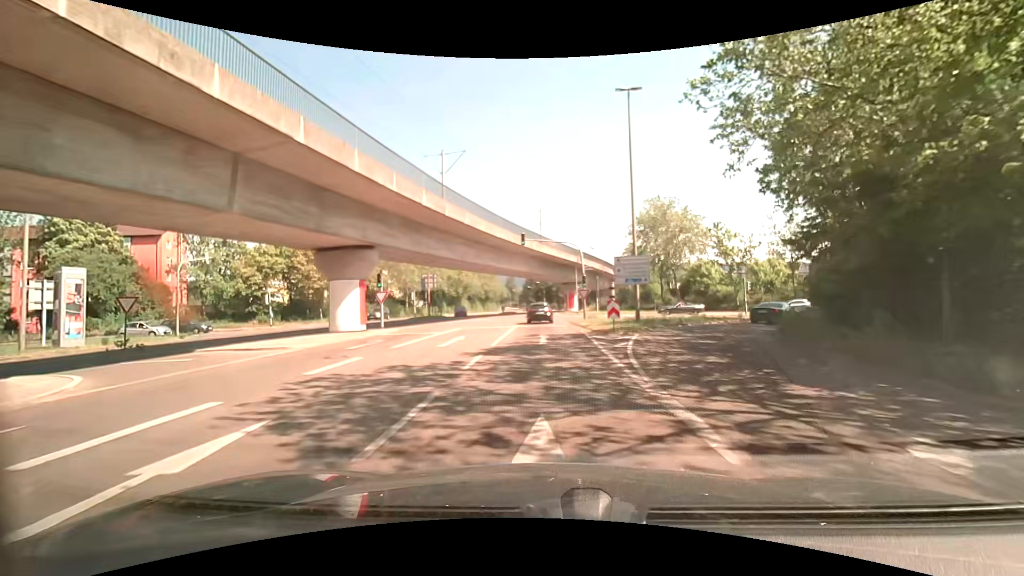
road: tertiary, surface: asphalt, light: Day
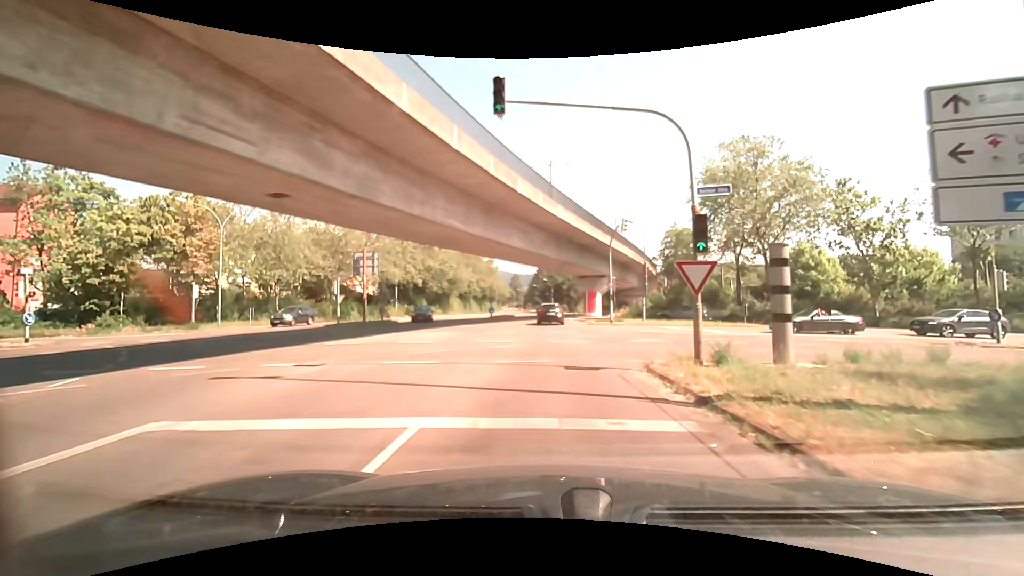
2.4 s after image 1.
(-0.2, +24.4) m; -1°
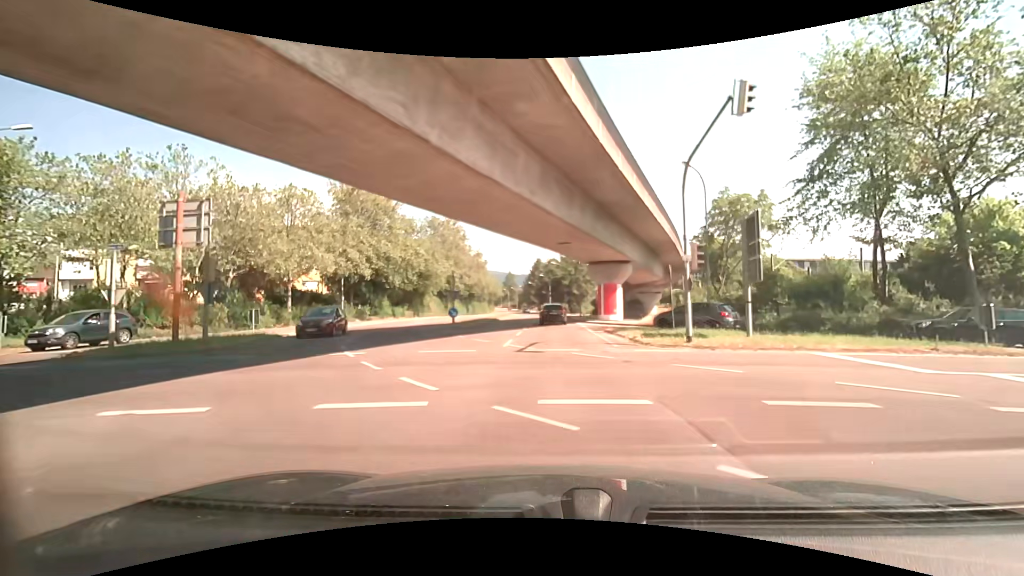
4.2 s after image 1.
(+0.2, +19.0) m; +1°
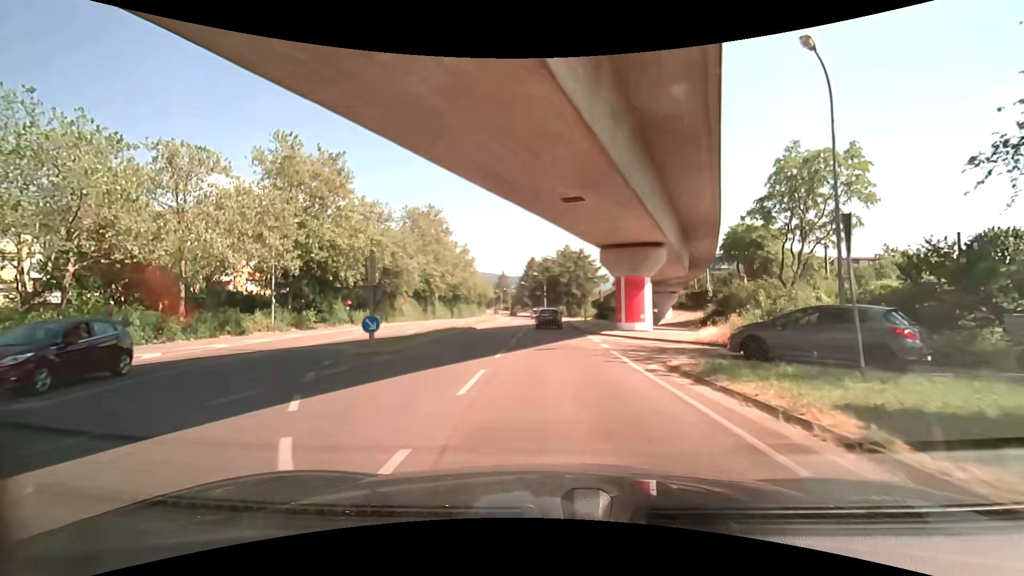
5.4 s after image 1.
(+0.1, +13.3) m; +1°
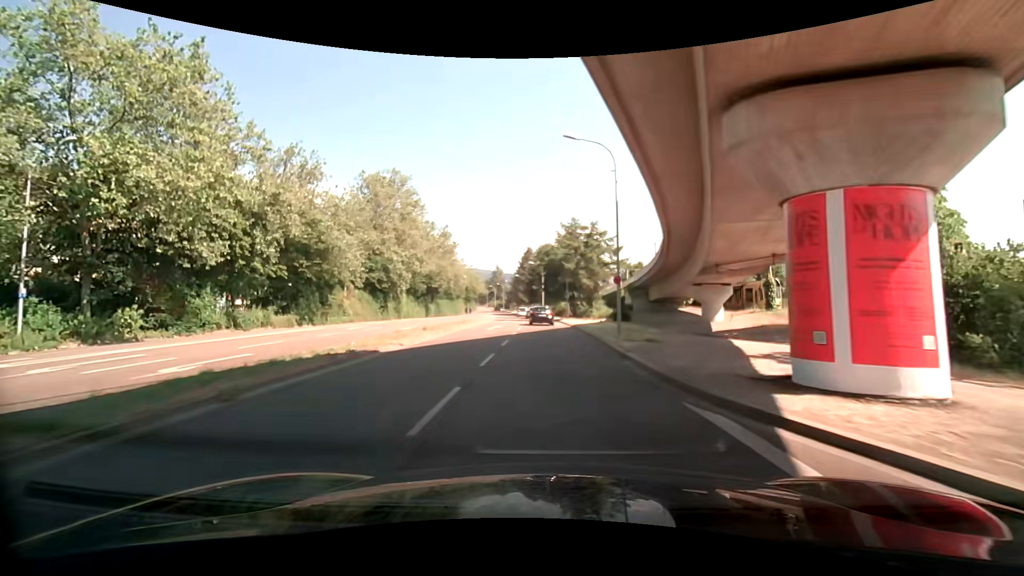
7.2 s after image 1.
(+0.1, +20.5) m; 0°
(0, +10) (0, +20) (0, +30) (0, +40) (-1, +50) (-1, +60) (-2, +70) (-3, +80) (-4, +90) (-5, +100) m
